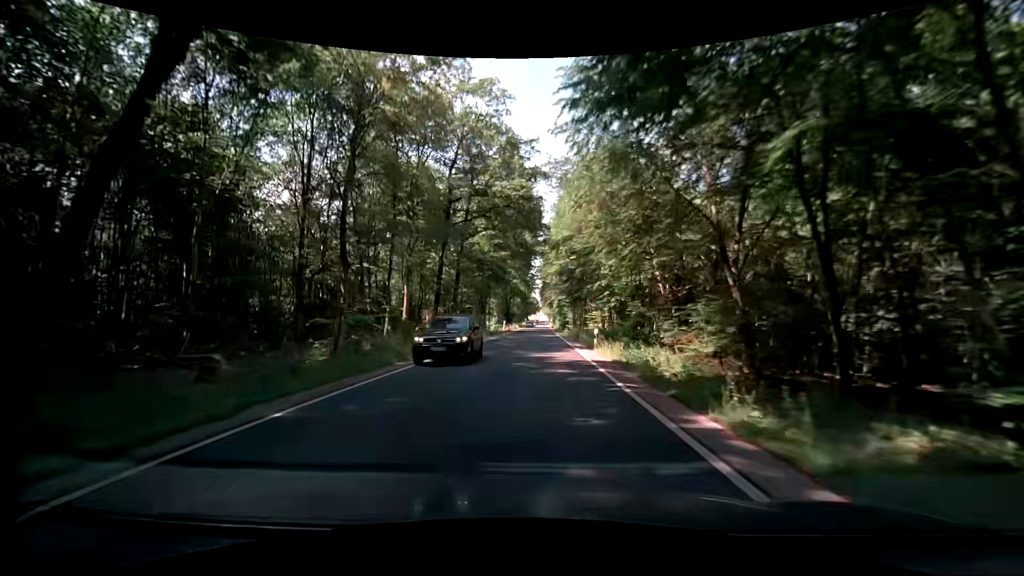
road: secondary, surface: asphalt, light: Day
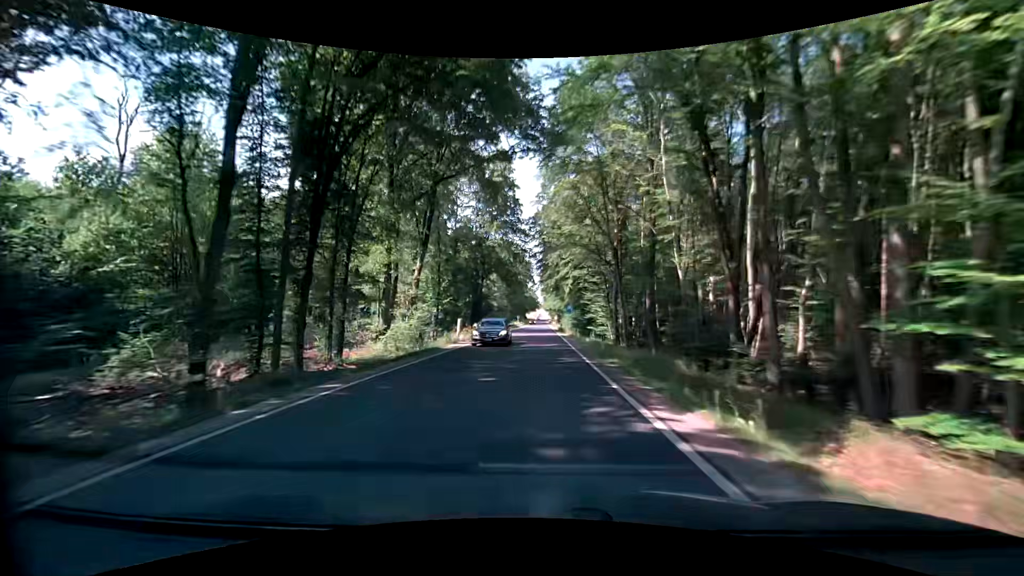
(+0.8, +53.9) m; 0°
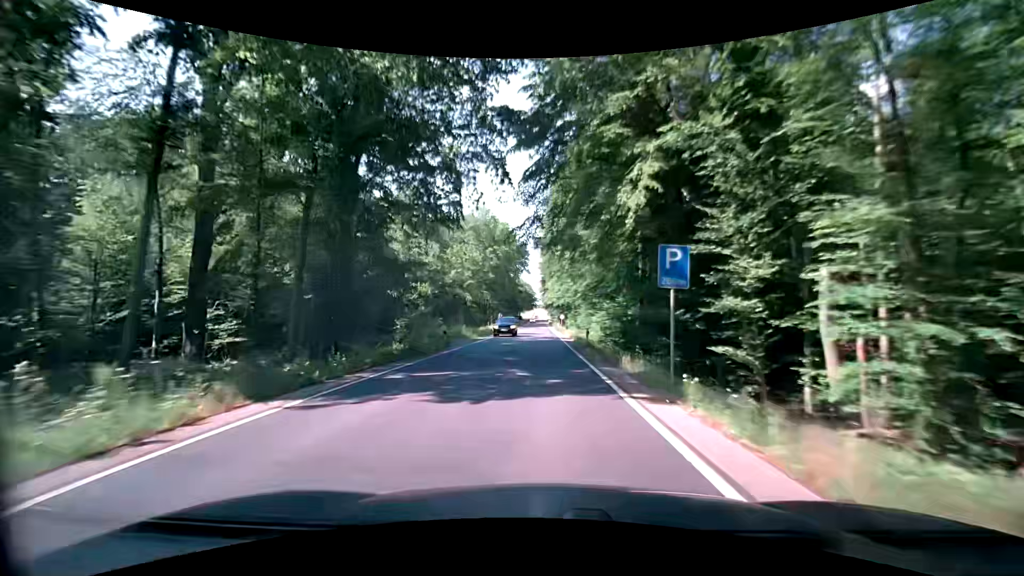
(+0.7, +43.1) m; +1°
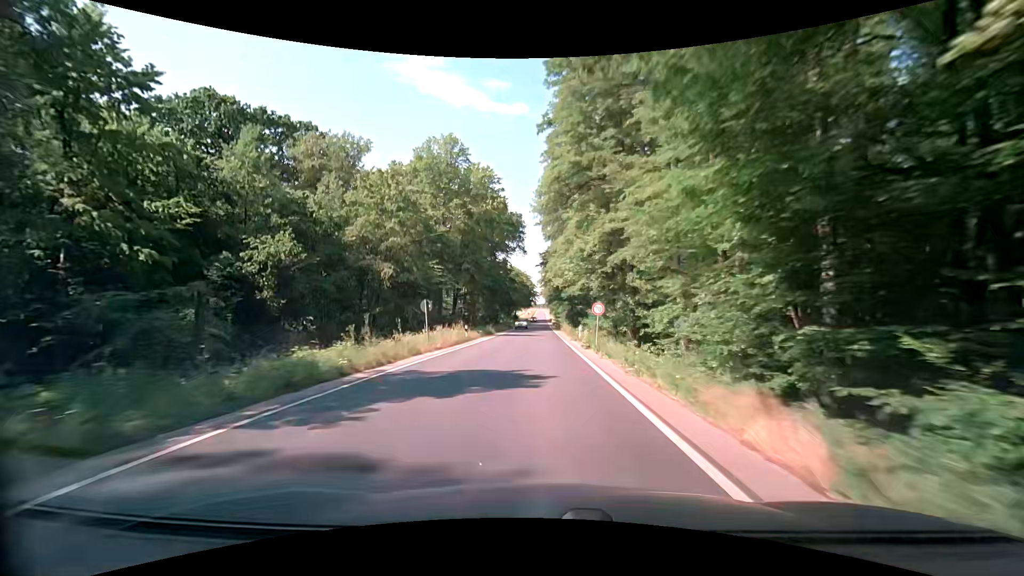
(-0.1, +43.0) m; 0°
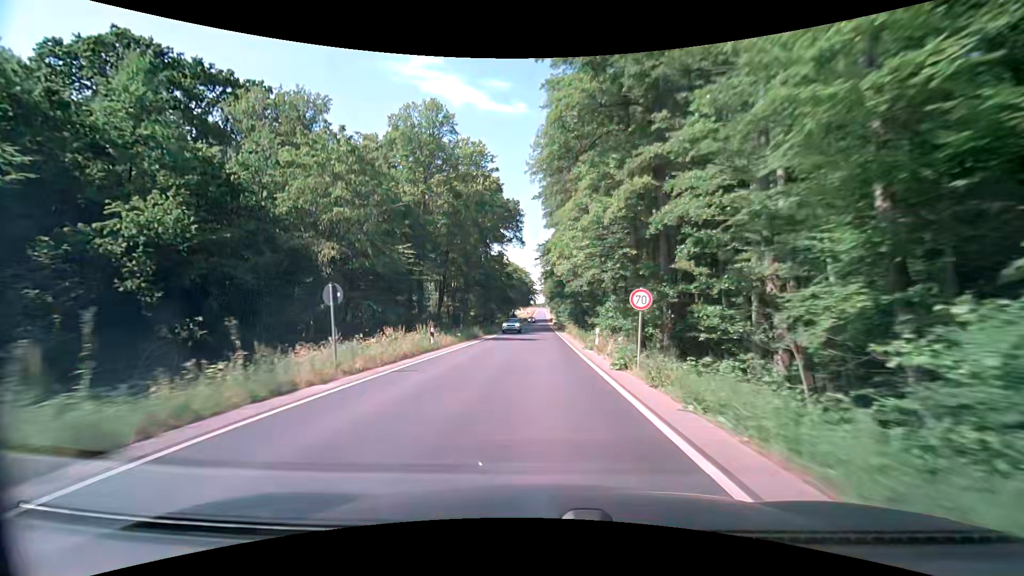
(0.0, +10.7) m; 0°
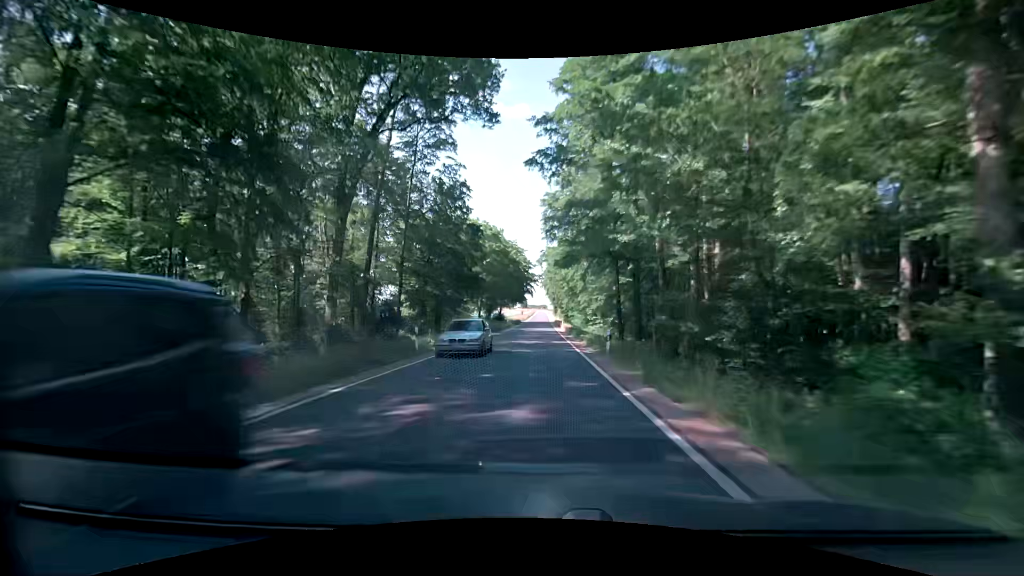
(0.0, +53.6) m; 0°
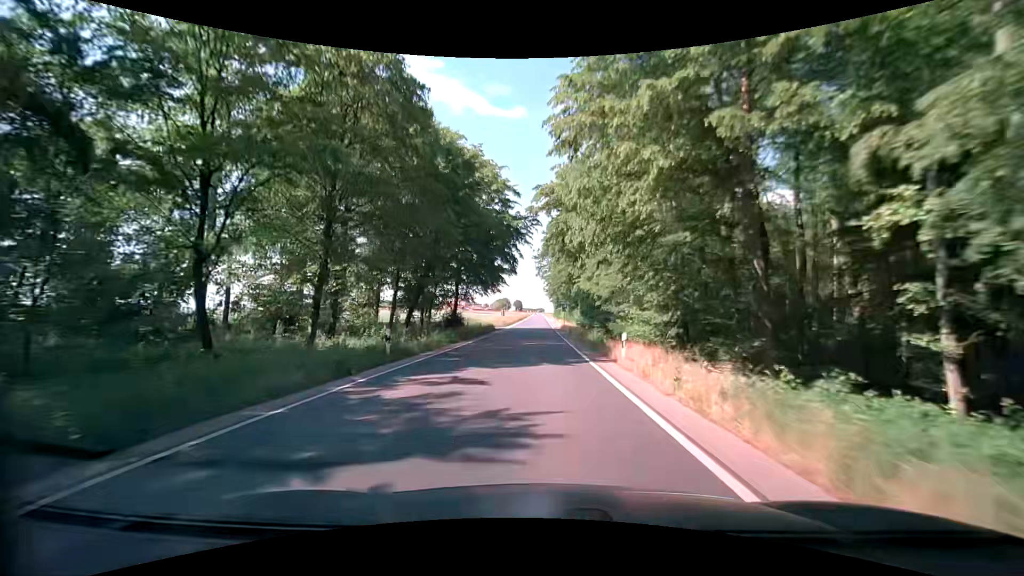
(+0.1, +53.6) m; +1°
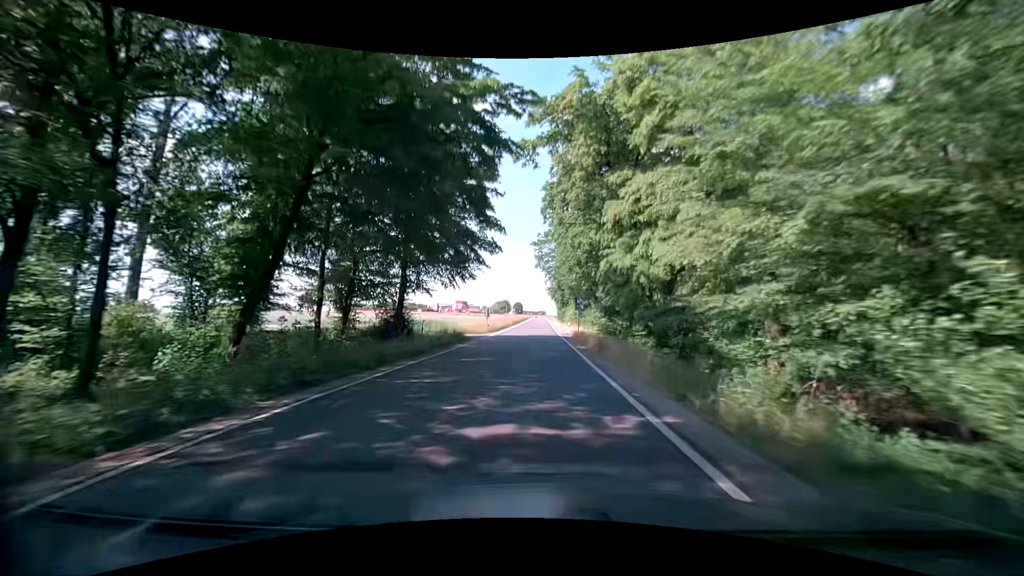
(-0.4, +21.4) m; -1°
(0, +10) (0, +20) (0, +30) (0, +40) (0, +50) (0, +60) (0, +70) (0, +80) (0, +90) (0, +100) m
